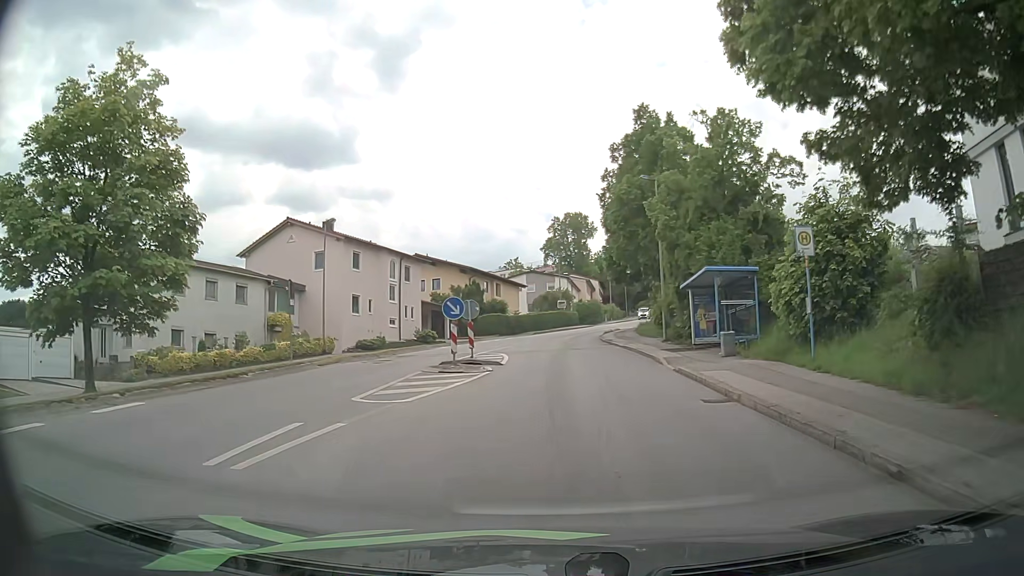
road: residential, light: Day
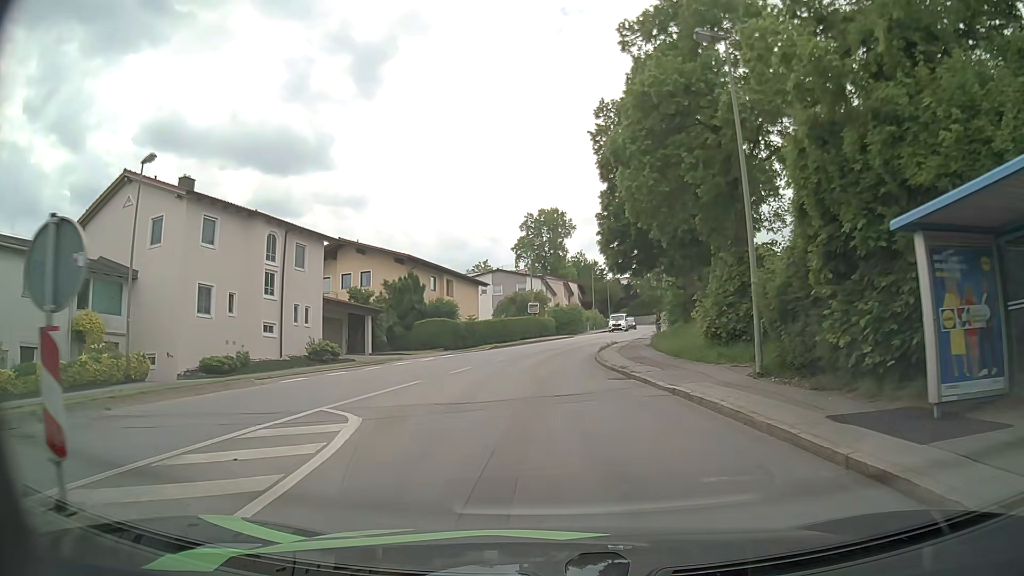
(+0.4, +17.8) m; +2°
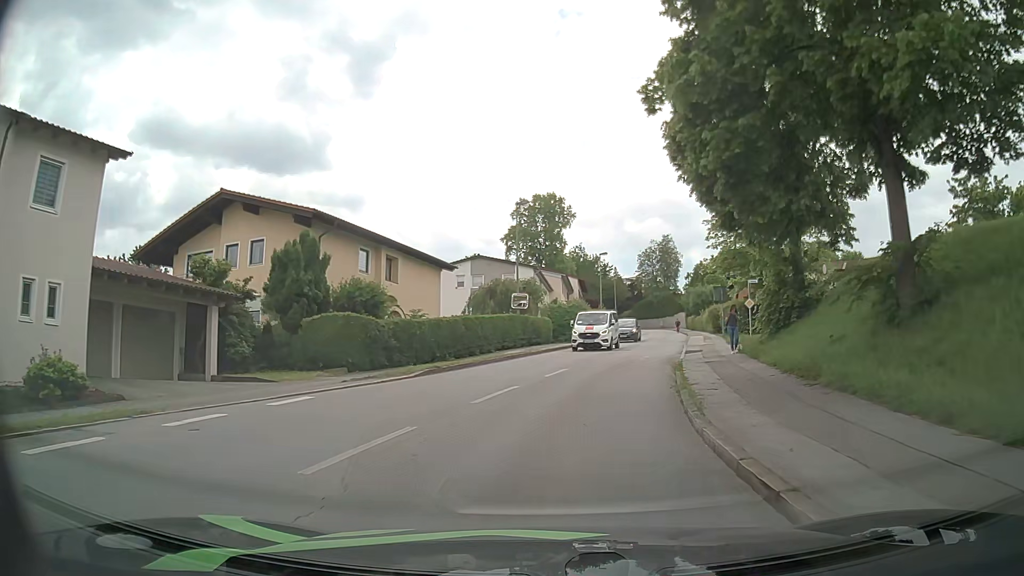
(+0.1, +19.4) m; 0°
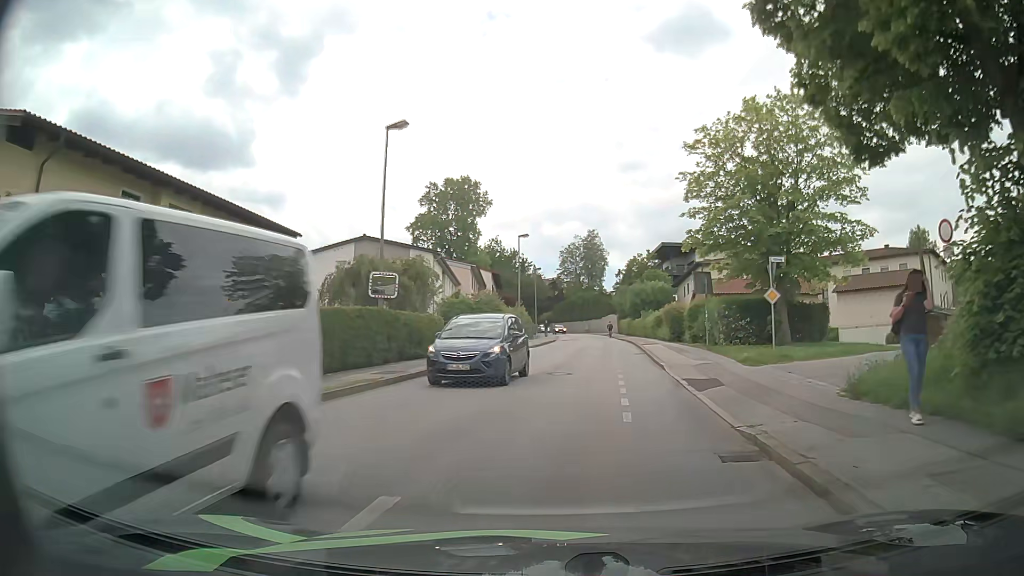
(+1.1, +15.1) m; +8°
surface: asphalt
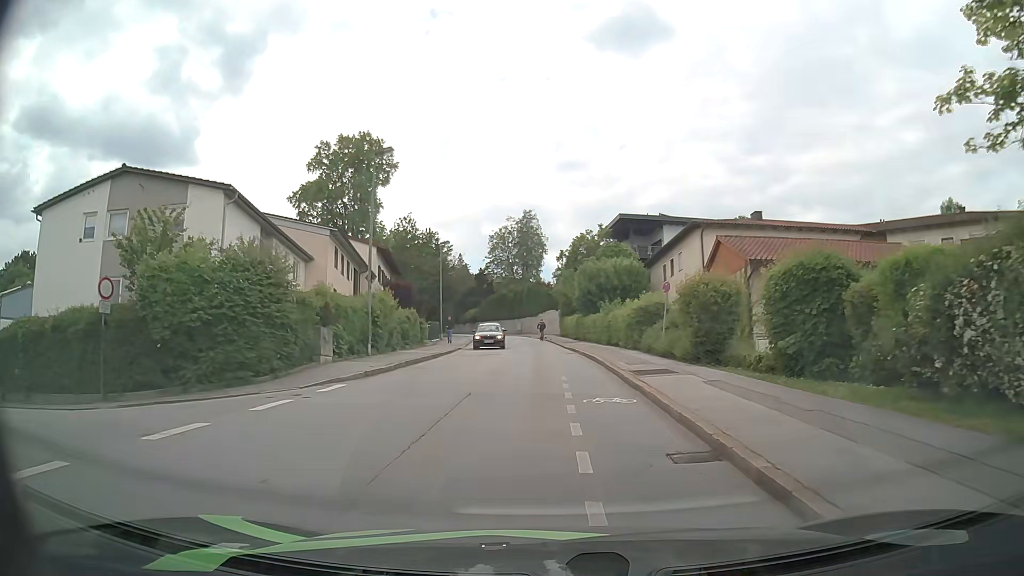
(+2.4, +25.3) m; +5°
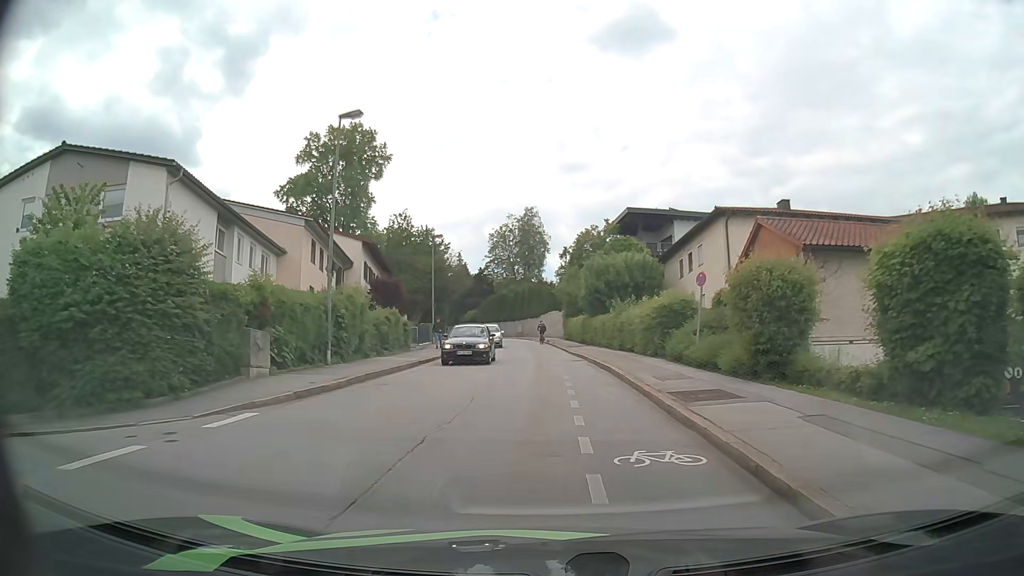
(0.0, +5.1) m; 0°
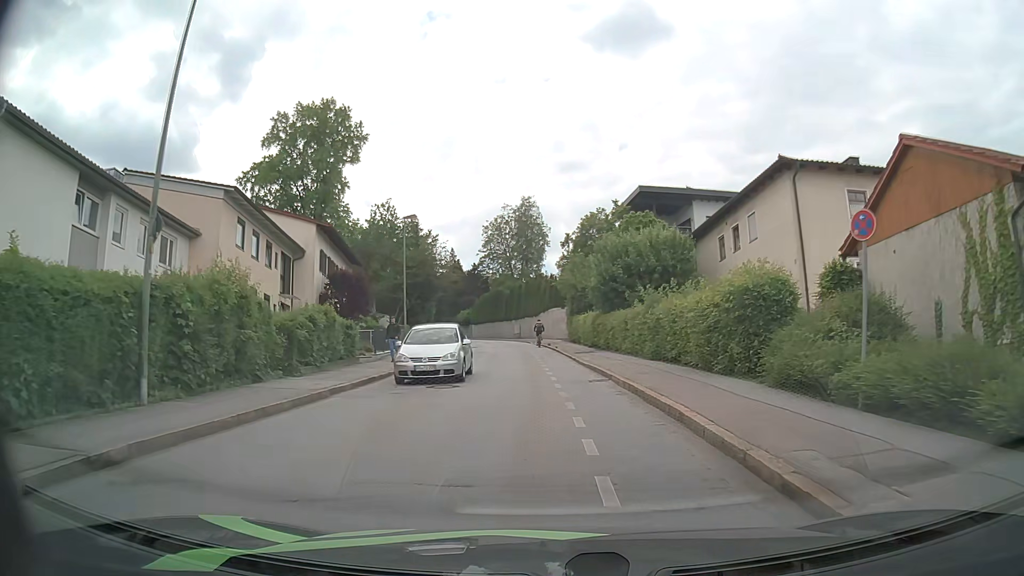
(+0.1, +10.1) m; +1°
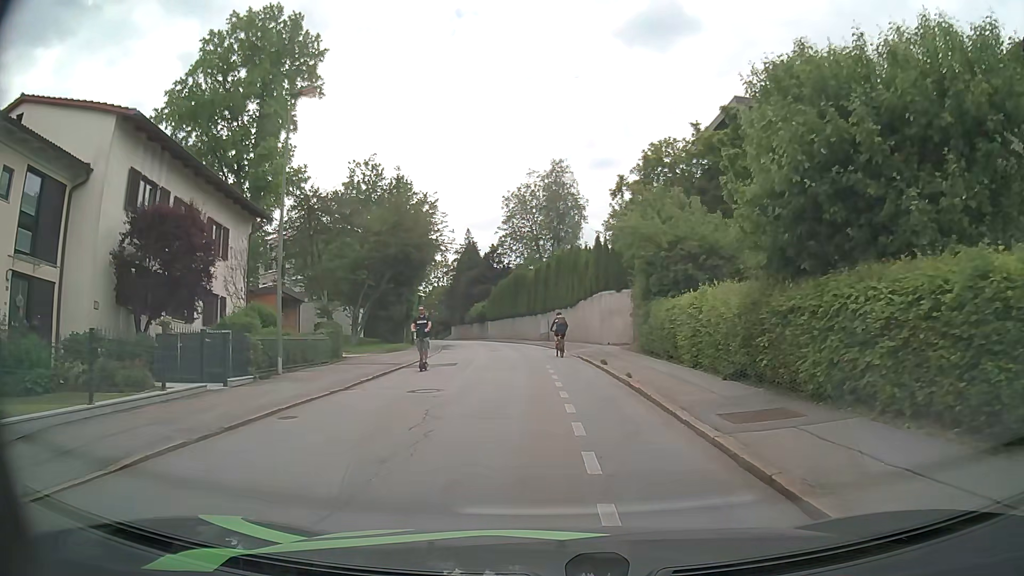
(-0.8, +22.7) m; -4°
(0, +10) (0, +20) (-1, +30) (-2, +40) (-4, +50) (-7, +59) (-8, +69) (-10, +79) (-12, +89) (-15, +98) m
